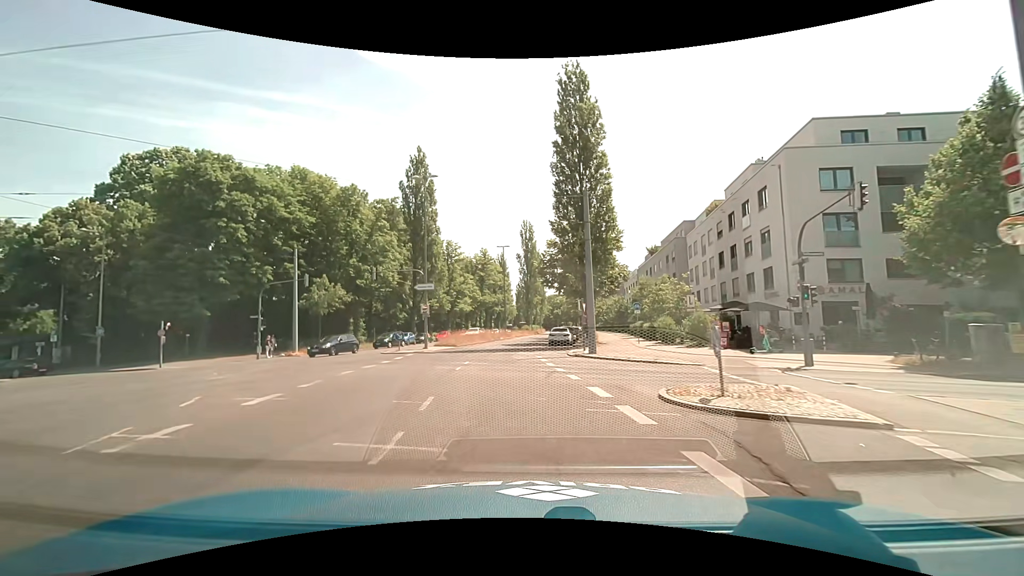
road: secondary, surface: asphalt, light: Day
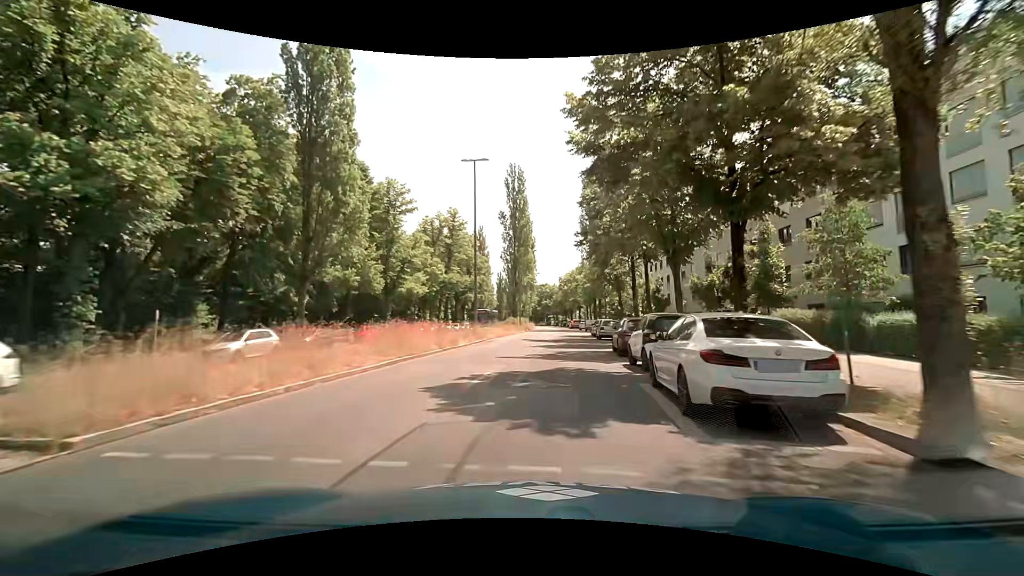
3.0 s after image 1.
(-1.0, +34.1) m; +2°
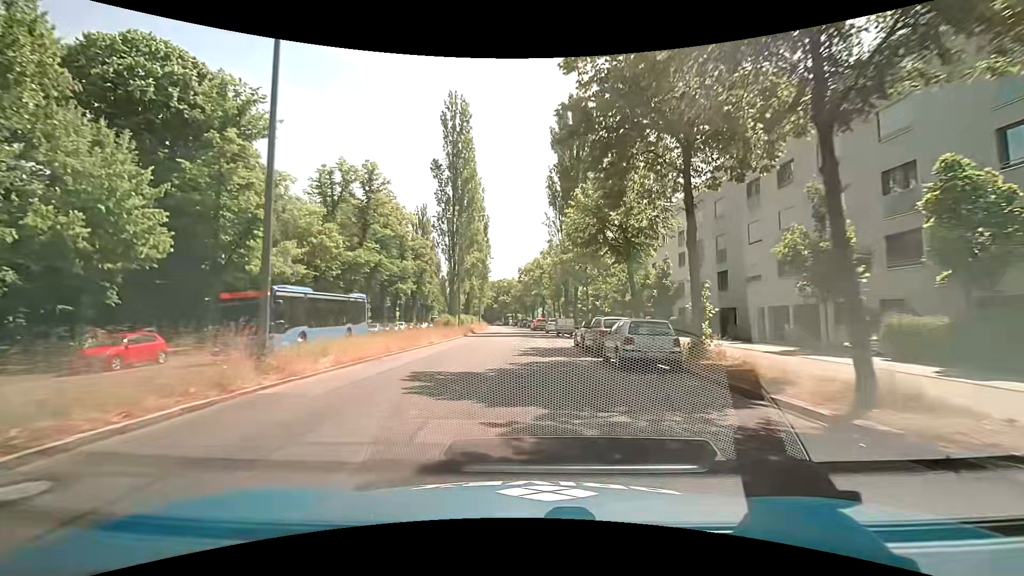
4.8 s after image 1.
(+1.3, +22.4) m; +6°
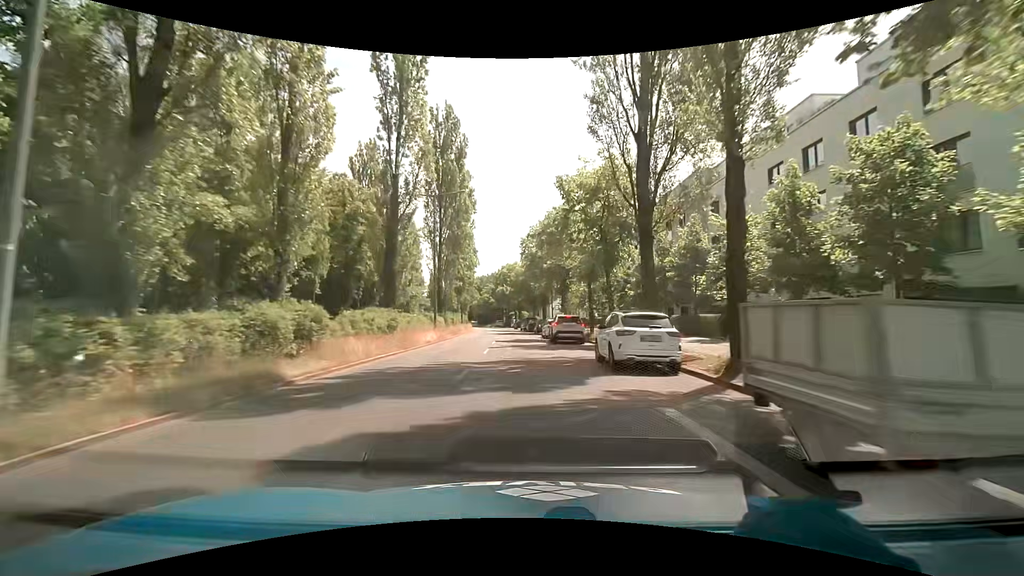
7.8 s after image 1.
(-0.6, +38.8) m; -2°
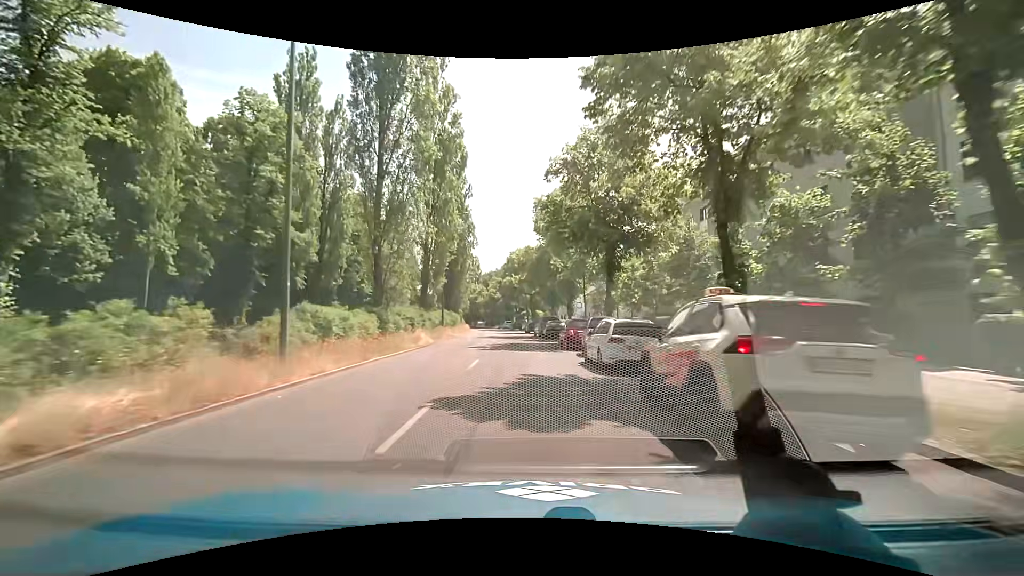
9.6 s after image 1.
(-0.4, +23.5) m; -2°
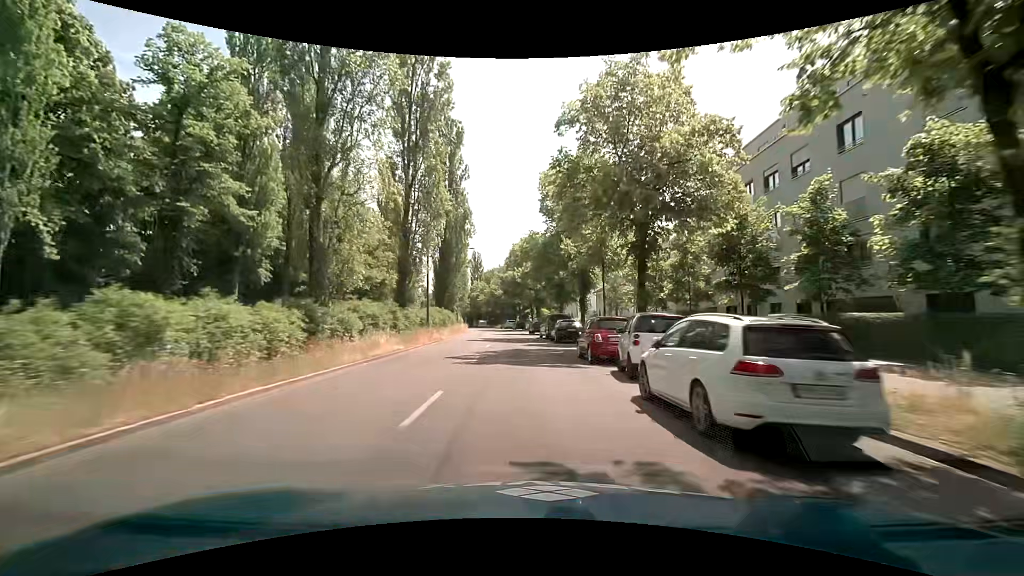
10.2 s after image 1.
(0.0, +7.9) m; -1°
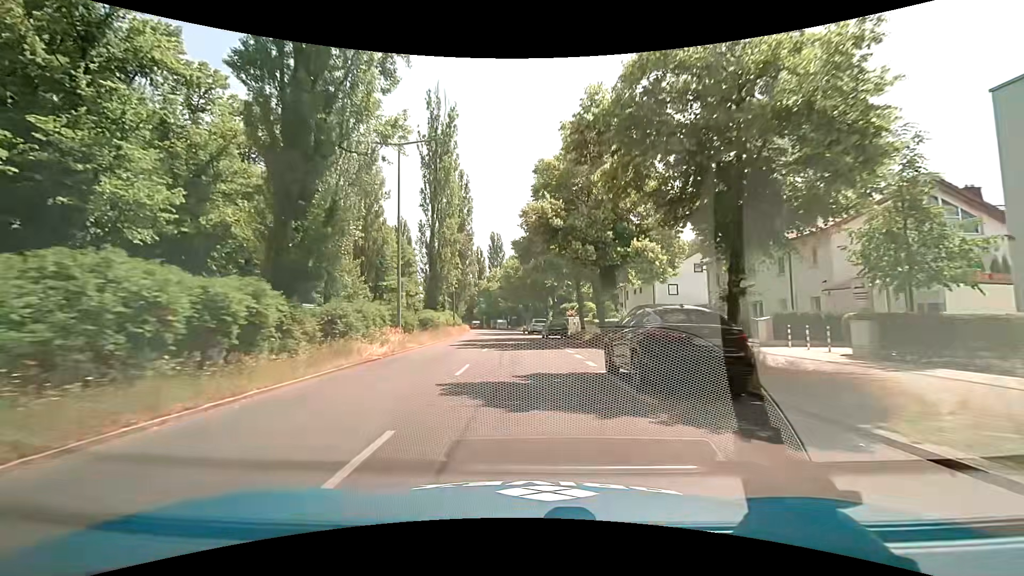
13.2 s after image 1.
(-0.9, +39.5) m; -2°
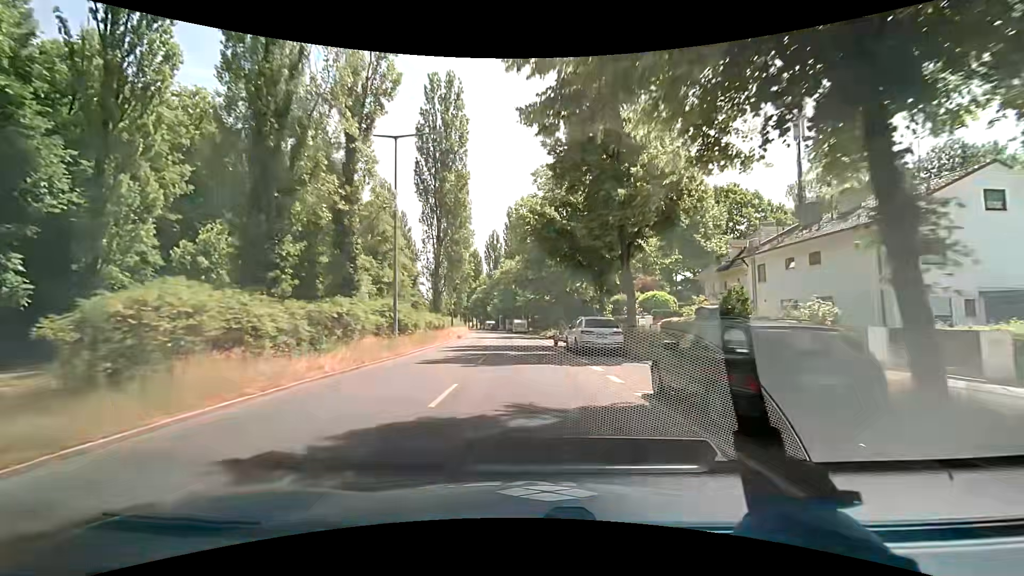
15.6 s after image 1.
(-1.2, +31.5) m; -4°
